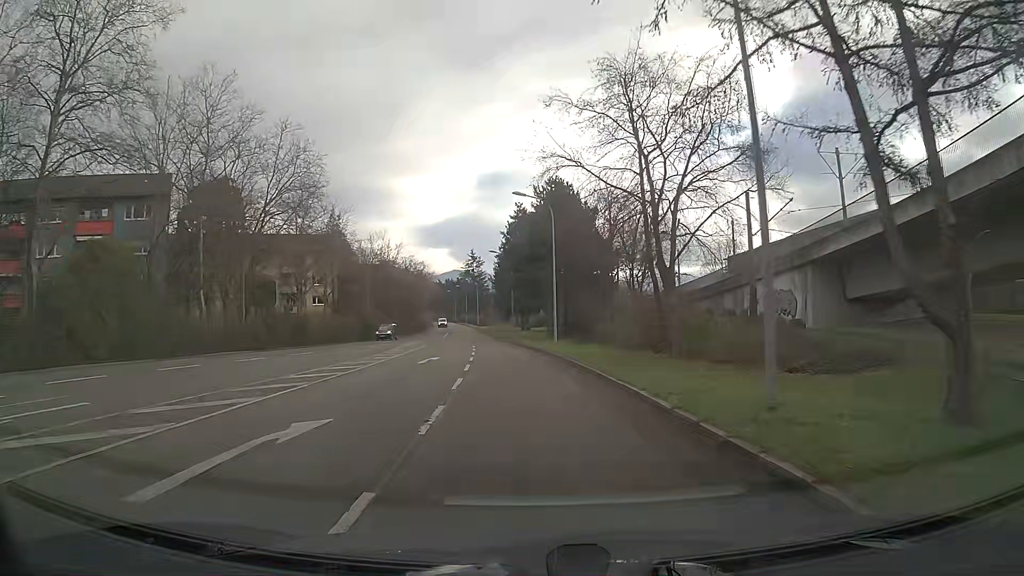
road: tertiary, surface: asphalt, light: Day
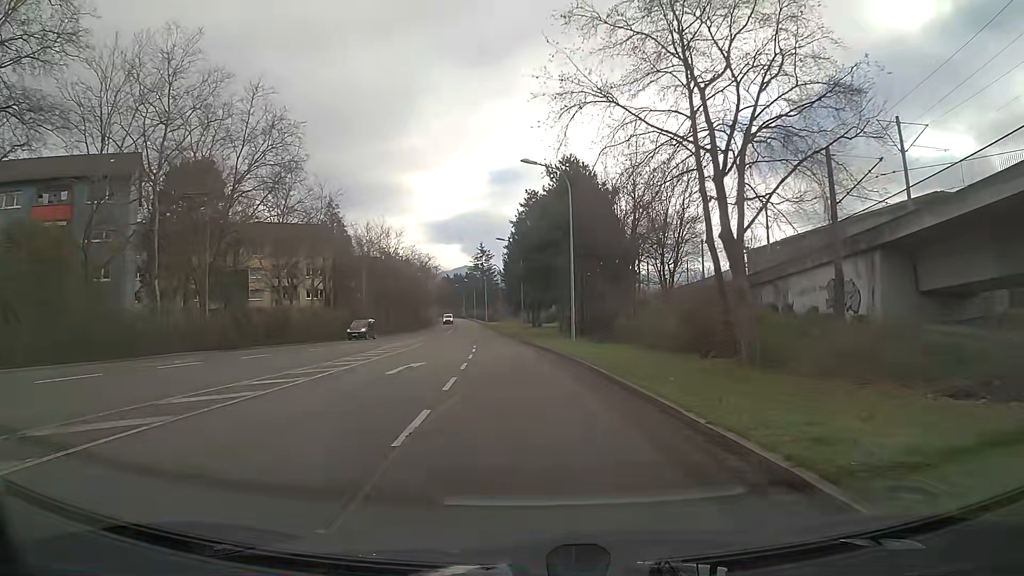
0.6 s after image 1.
(0.0, +7.3) m; -1°
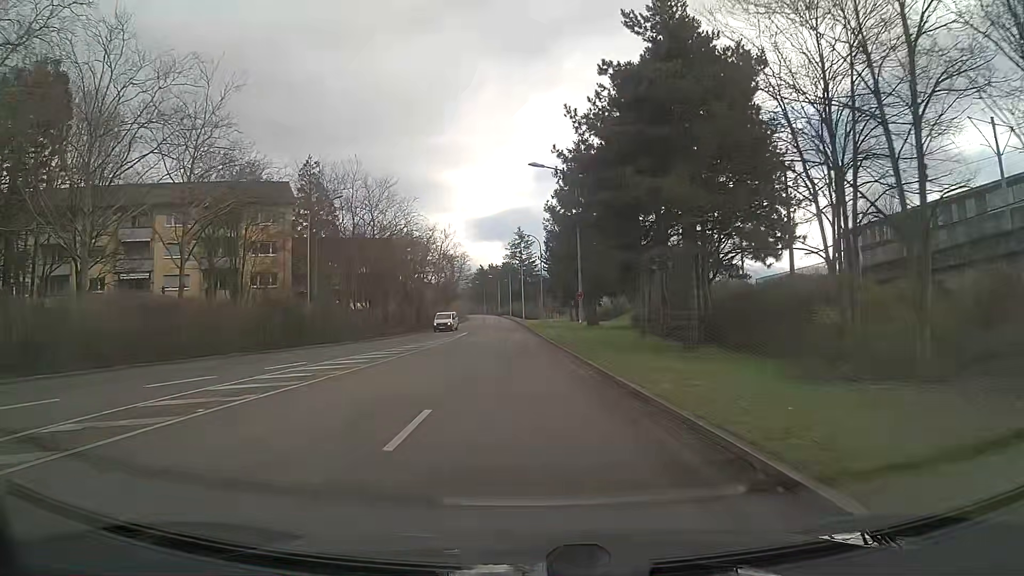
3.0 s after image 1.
(-0.9, +30.1) m; -3°
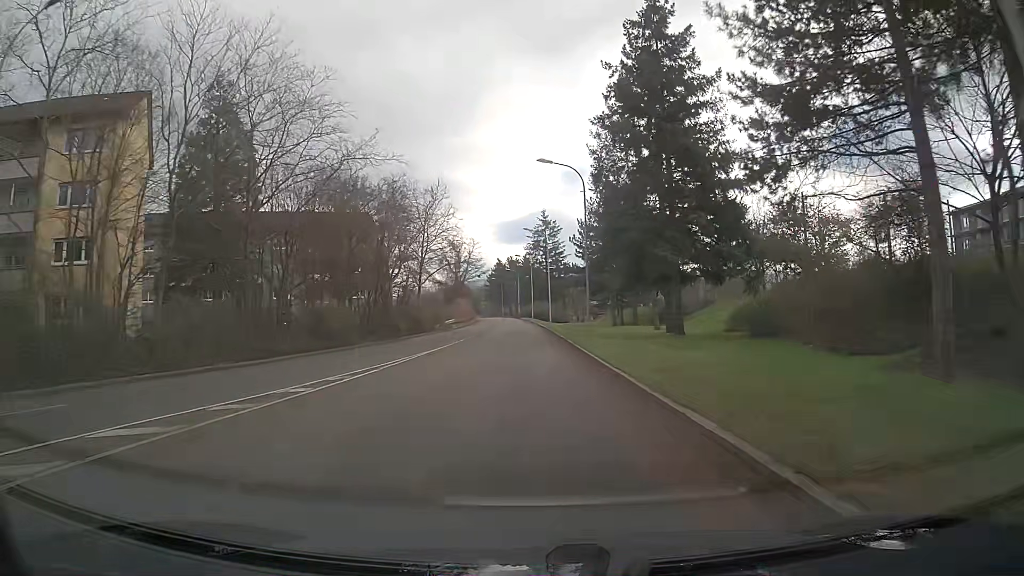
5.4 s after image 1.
(-0.8, +30.7) m; -3°
(0, +10) (0, +20) (0, +30) (0, +40) (-1, +50) (-1, +60) (-1, +70) (-2, +80) (-2, +90) (-3, +100) m
